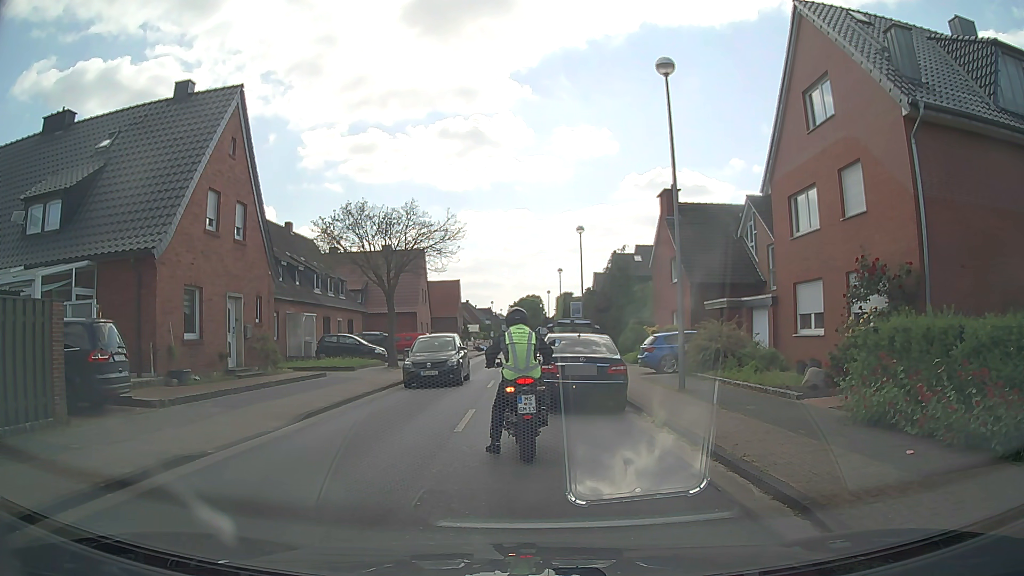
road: tertiary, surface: asphalt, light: Day
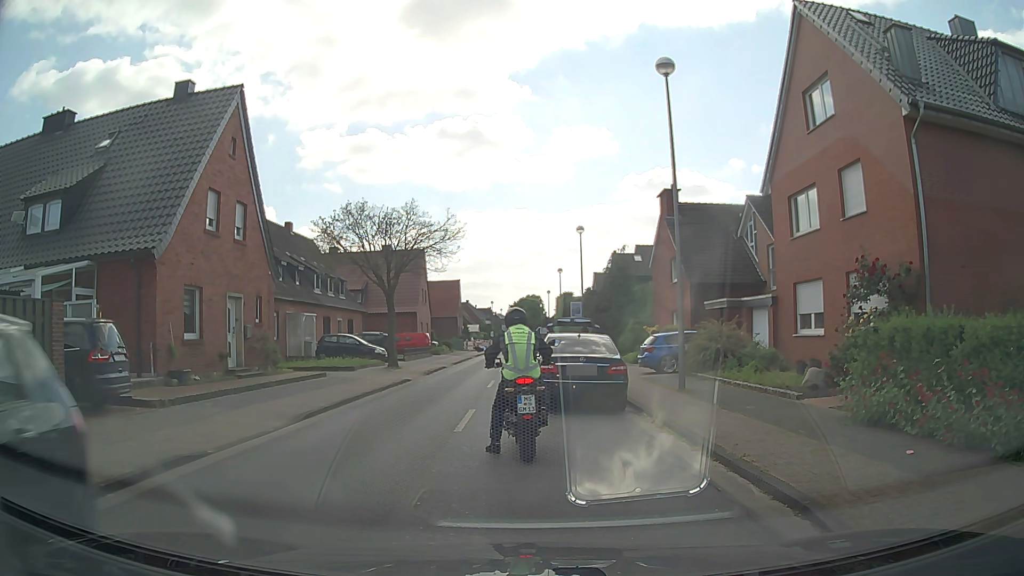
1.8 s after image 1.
(0.0, 0.0) m; 0°
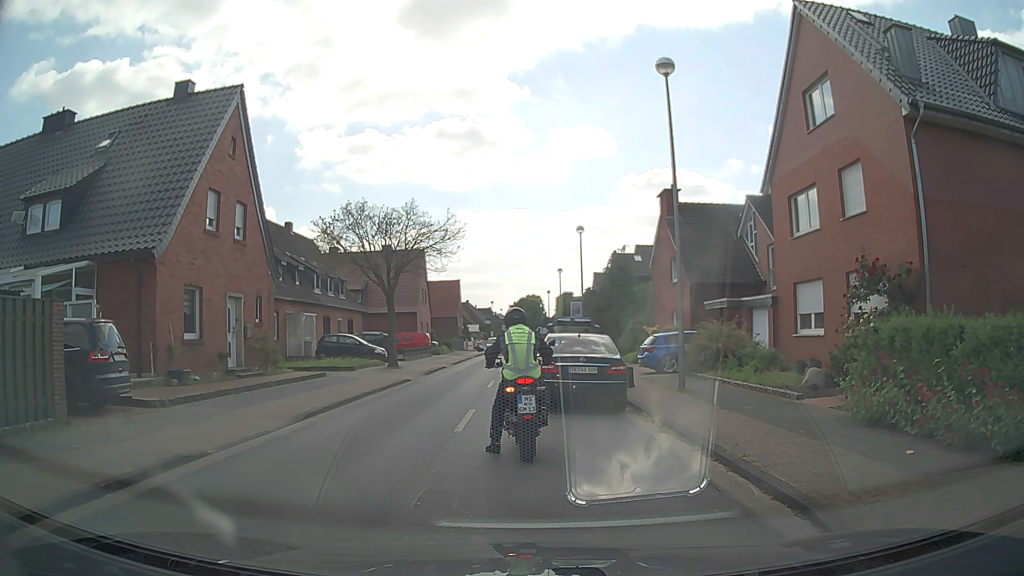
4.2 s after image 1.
(0.0, 0.0) m; 0°
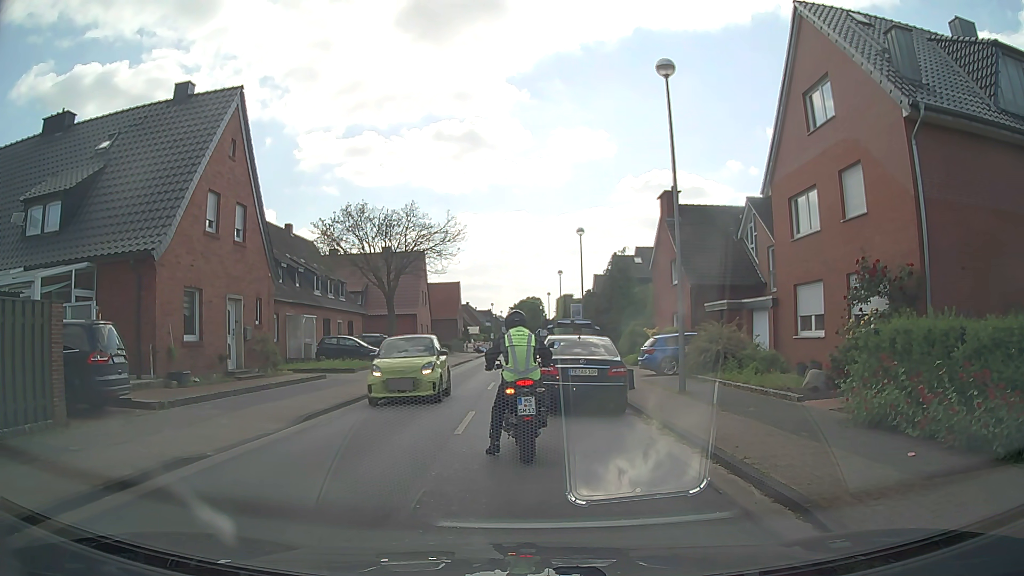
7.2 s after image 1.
(0.0, 0.0) m; 0°
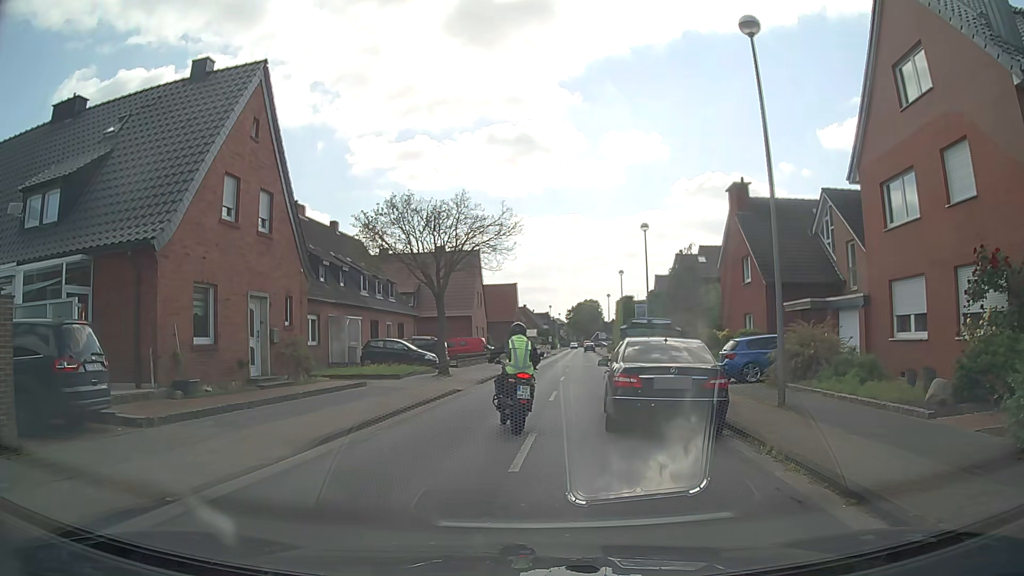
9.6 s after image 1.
(-0.1, +2.8) m; -4°
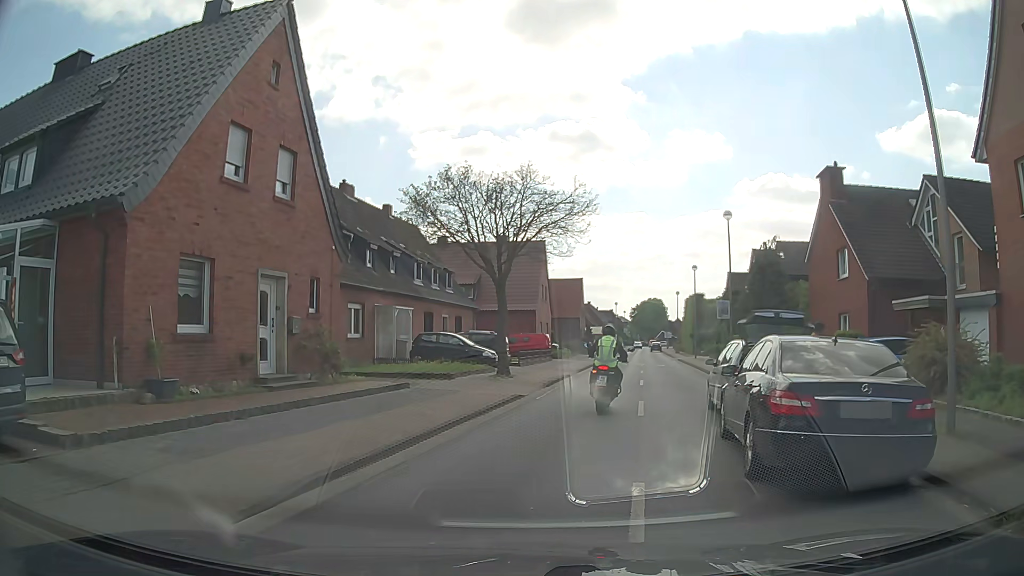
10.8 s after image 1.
(-0.3, +3.9) m; -8°
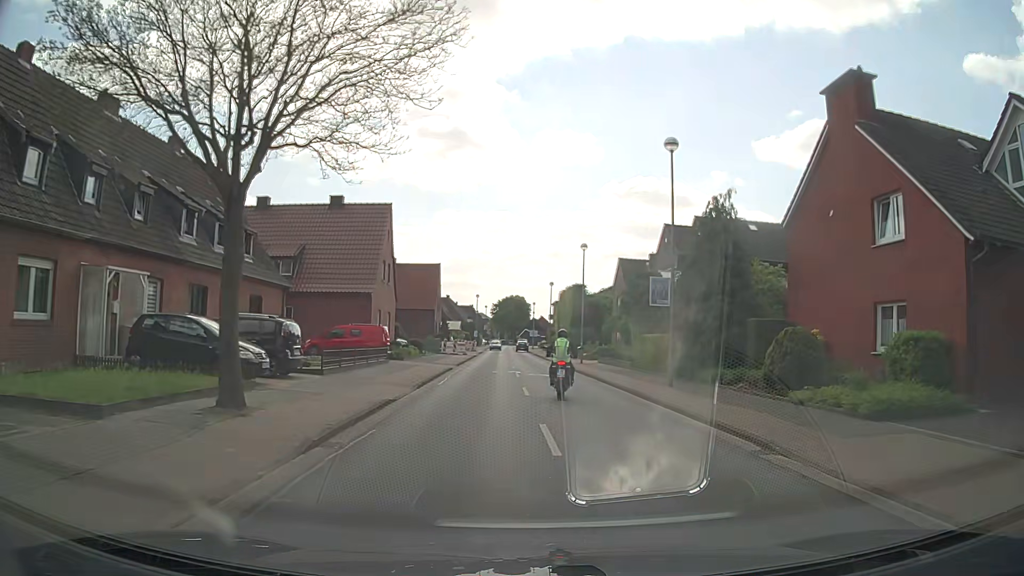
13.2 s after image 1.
(+1.2, +13.8) m; +11°
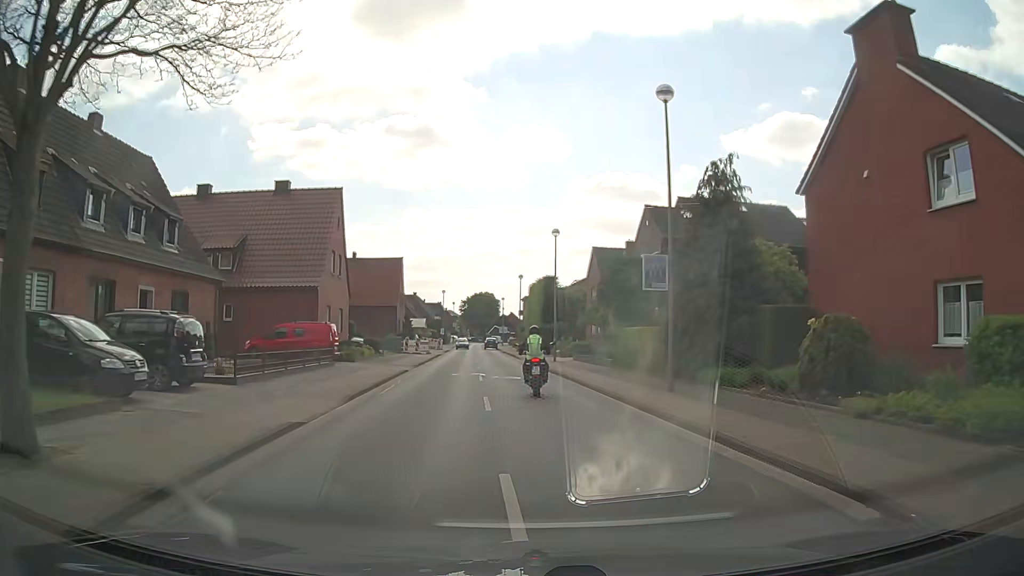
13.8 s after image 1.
(+0.2, +4.4) m; +4°
(0, +10) (0, +20) (-1, +30) (-2, +40) (-3, +50) (-4, +60) (-5, +70) (-7, +80) (-9, +89) (-9, +99) m
